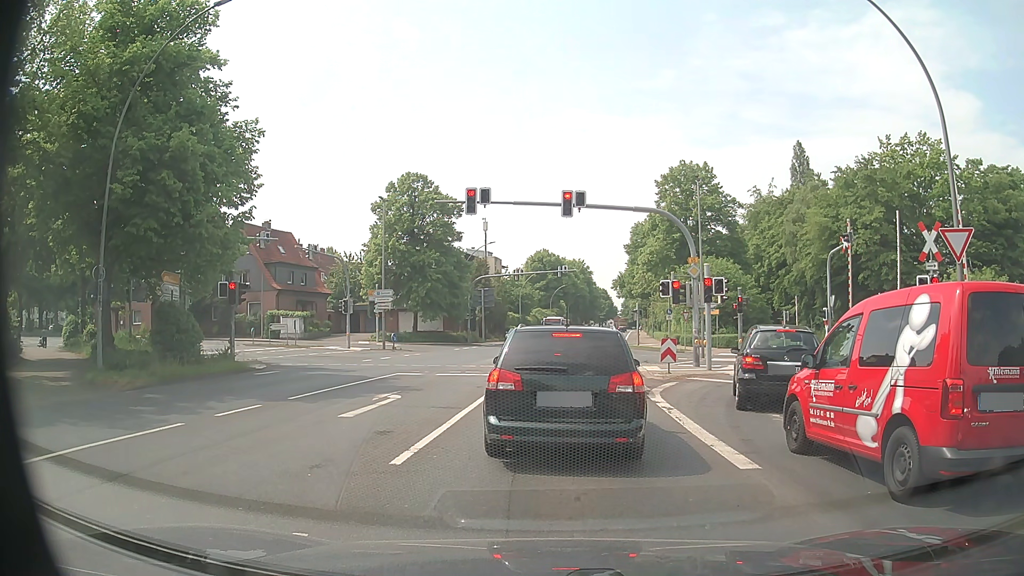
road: tertiary_link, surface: asphalt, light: Day
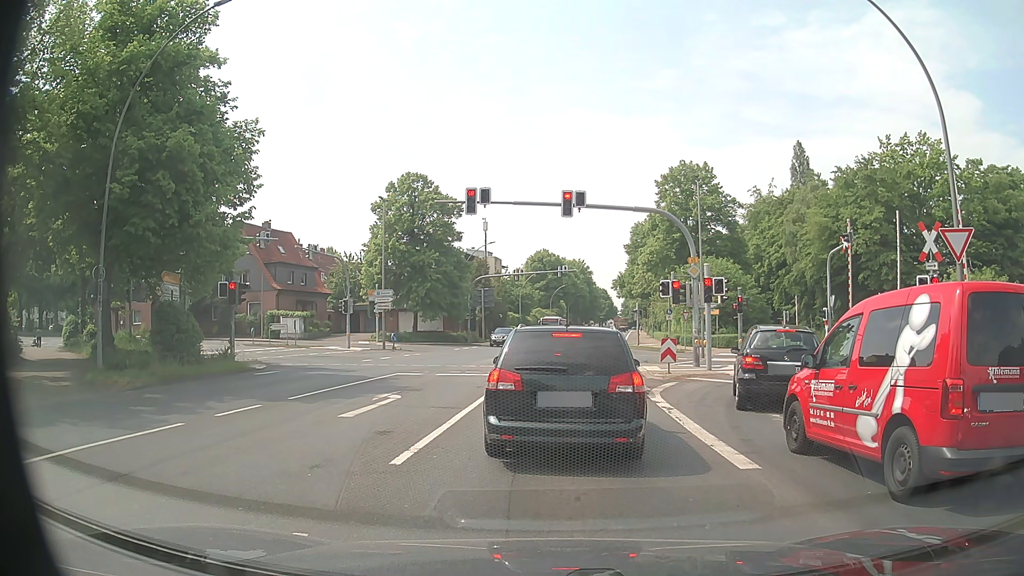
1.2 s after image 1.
(0.0, 0.0) m; 0°
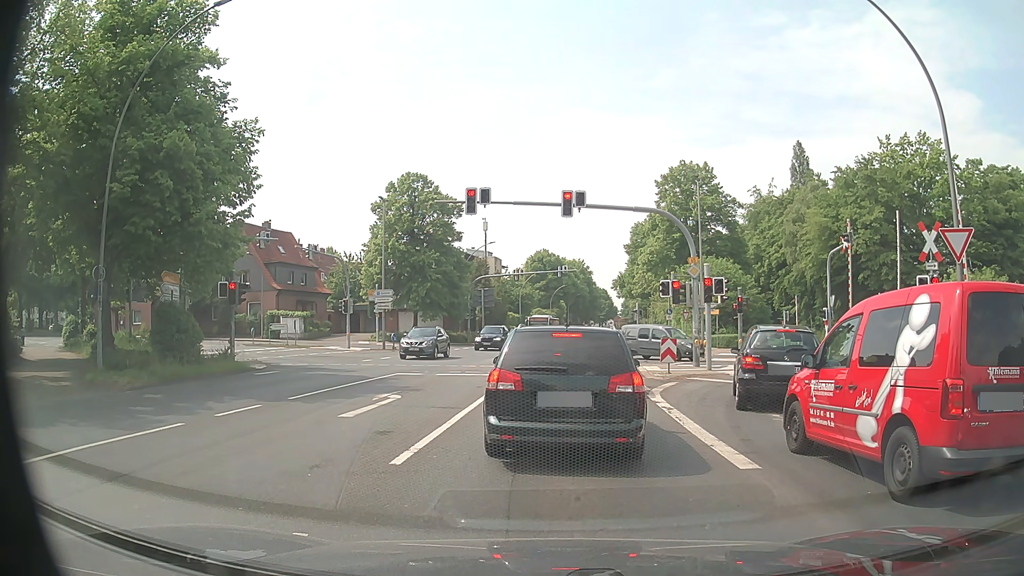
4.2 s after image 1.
(0.0, 0.0) m; 0°
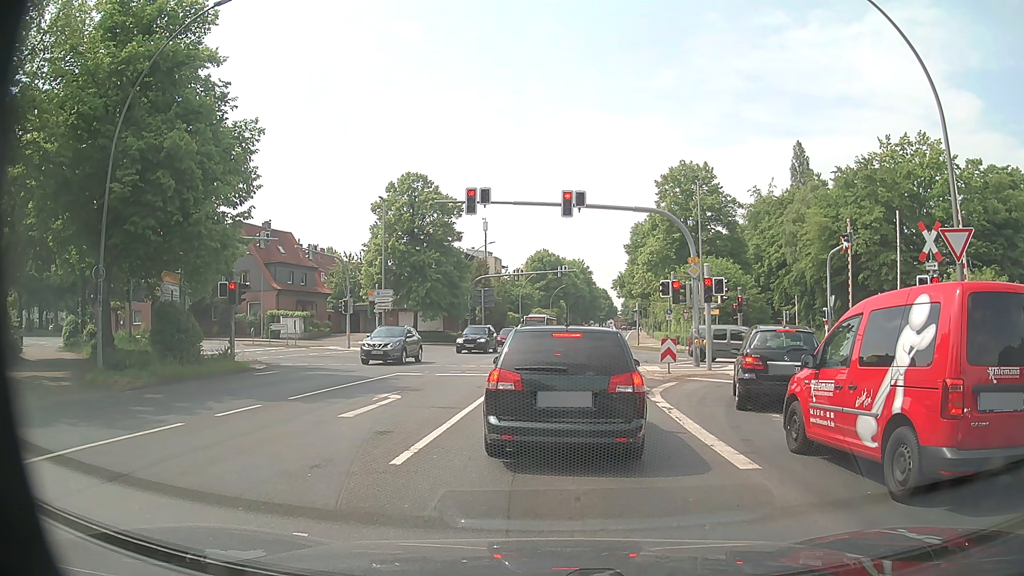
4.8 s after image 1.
(0.0, 0.0) m; 0°
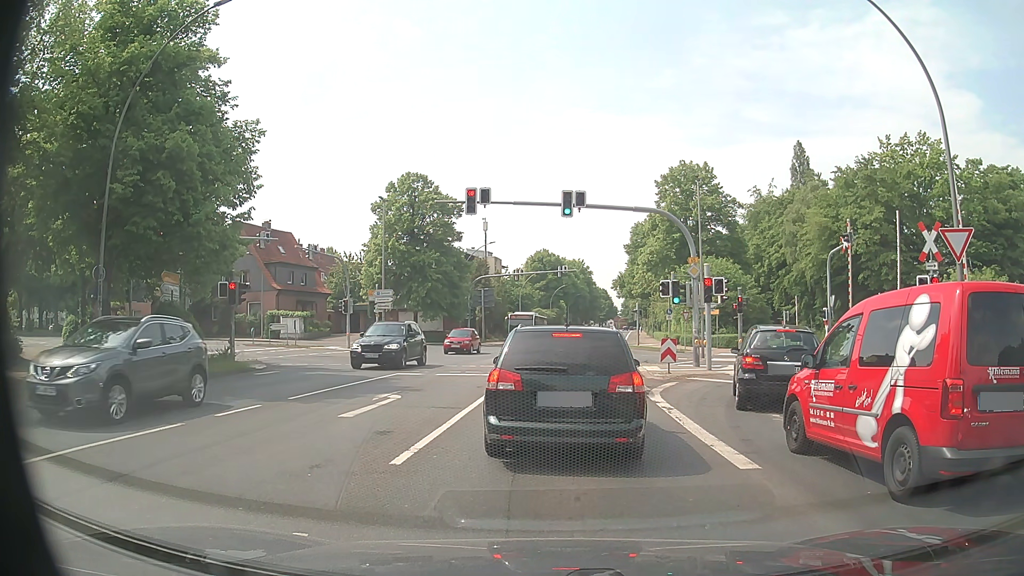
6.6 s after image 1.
(0.0, 0.0) m; 0°
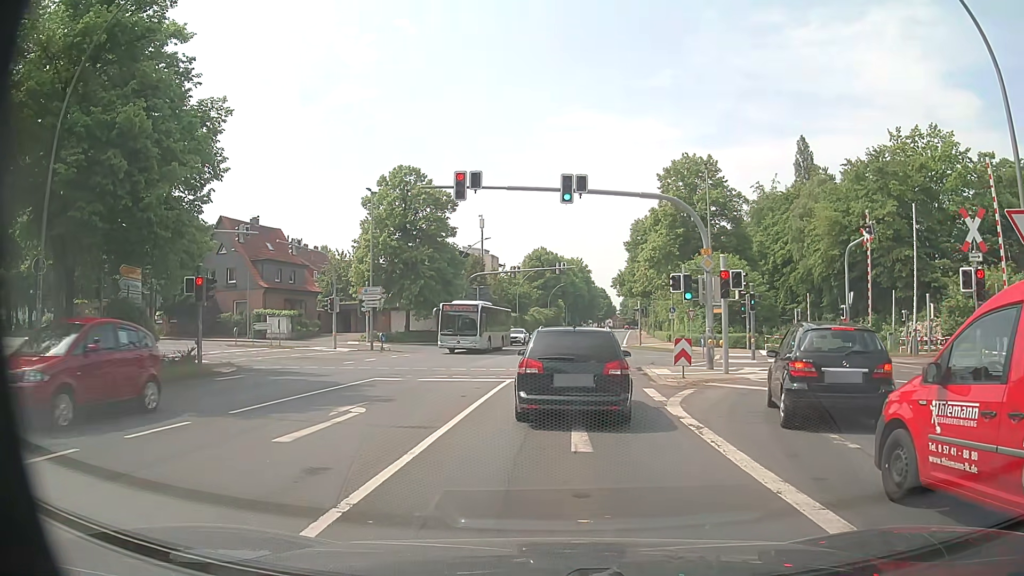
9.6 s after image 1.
(0.0, +2.9) m; +1°
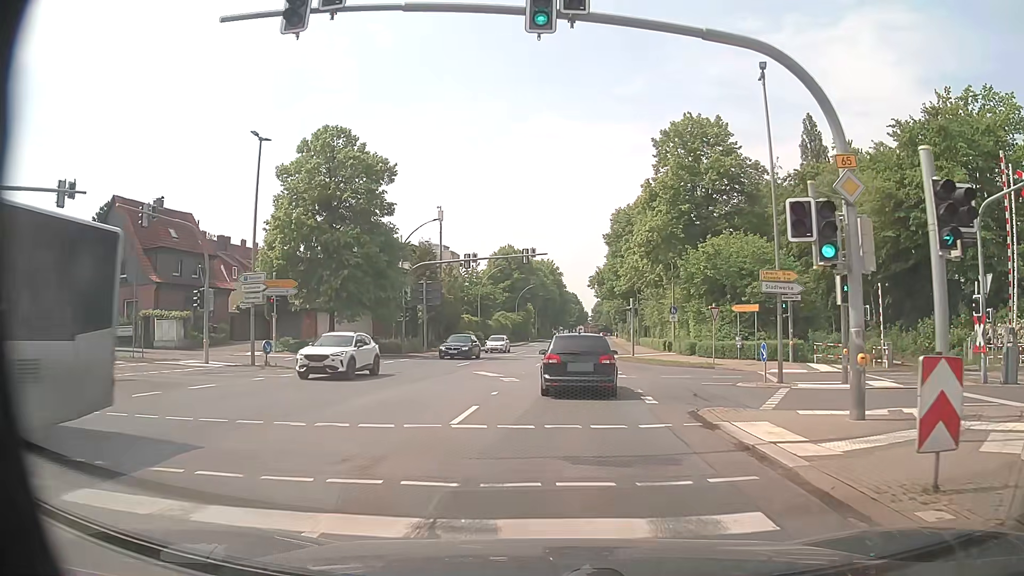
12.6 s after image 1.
(0.0, +14.6) m; +1°
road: primary
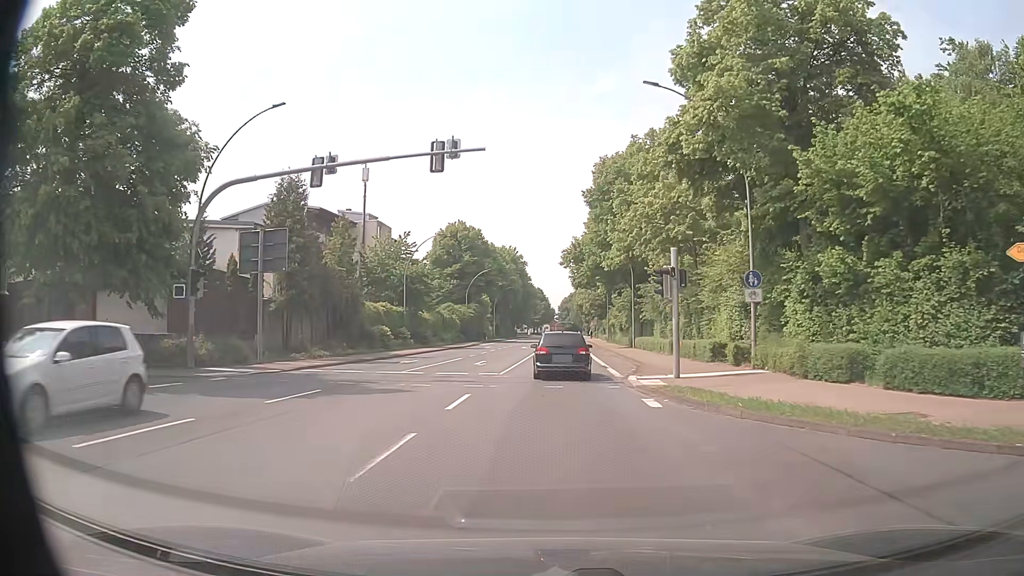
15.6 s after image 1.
(+0.9, +26.0) m; +3°
(0, +10) (0, +20) (0, +30) (0, +40) (+1, +50) (+1, +60) (+1, +70) (+1, +80) (+2, +90) (+2, +100) m
